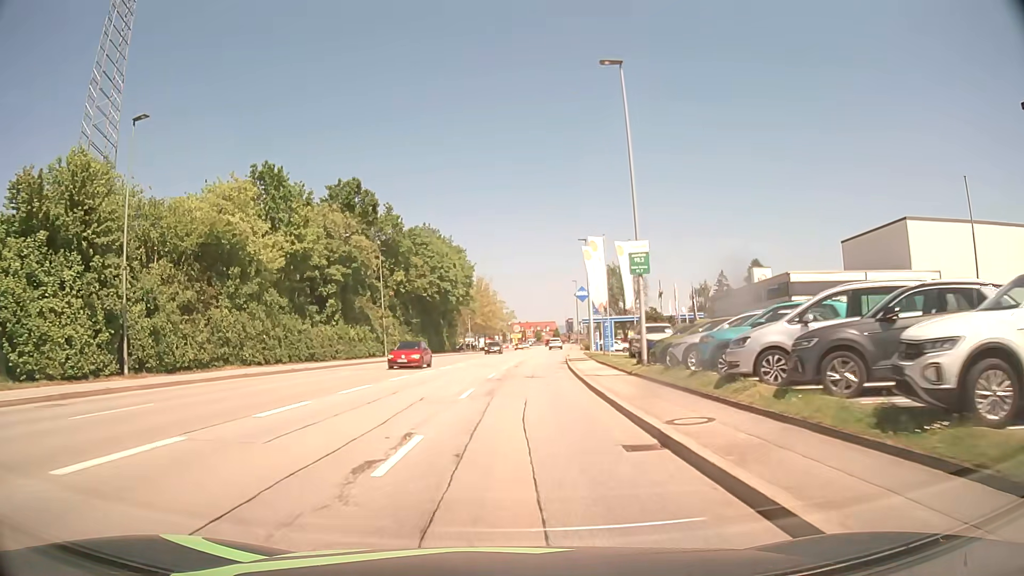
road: tertiary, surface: asphalt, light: Day
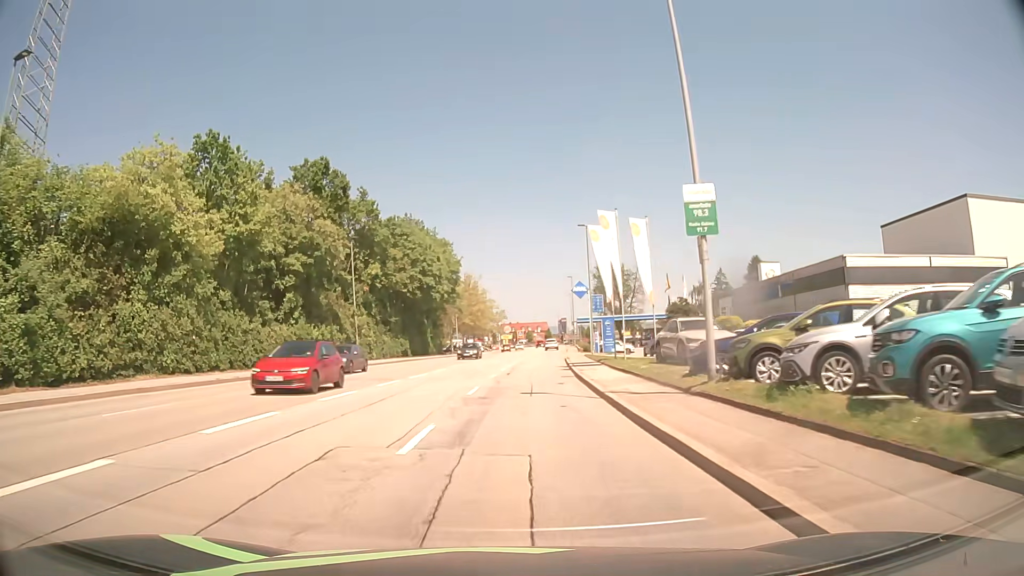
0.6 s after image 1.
(+0.1, +8.0) m; +1°
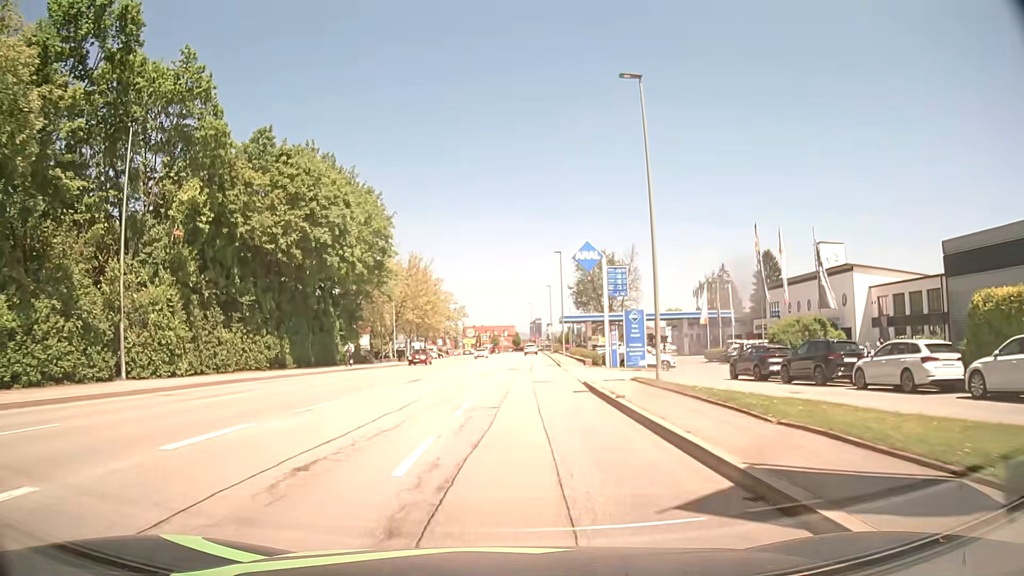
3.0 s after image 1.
(+0.7, +31.5) m; +3°
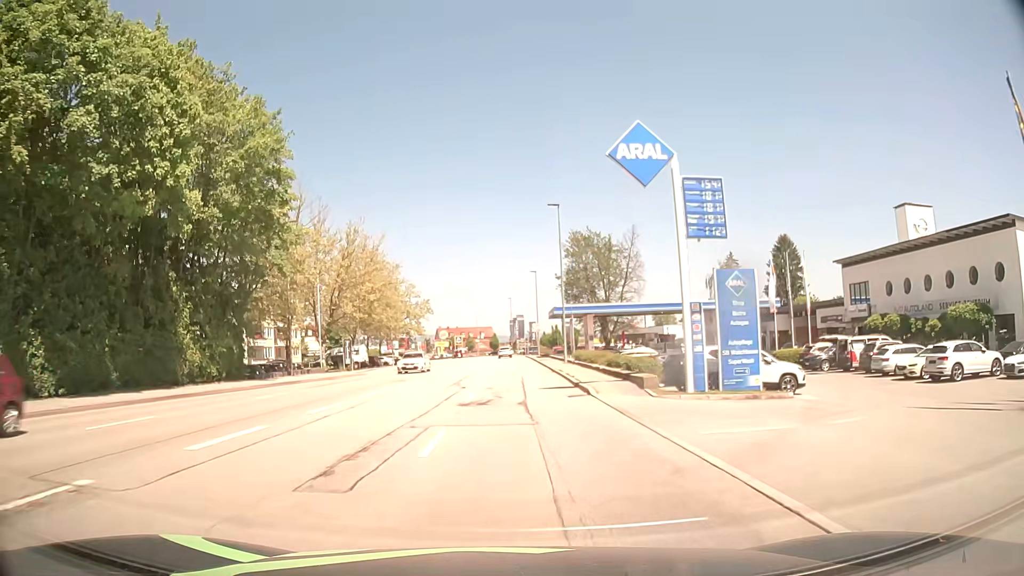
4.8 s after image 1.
(+0.4, +23.0) m; +2°
(0, +10) (0, +20) (0, +30) (0, +40) (0, +50) (0, +60) (0, +70) (0, +80) (0, +90) (0, +100) m
